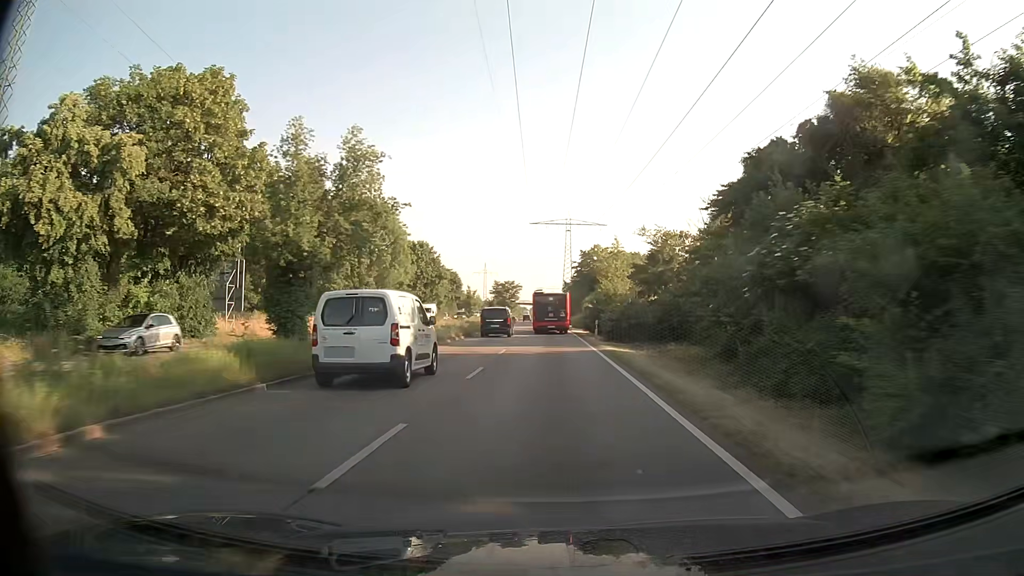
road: primary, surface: asphalt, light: Day
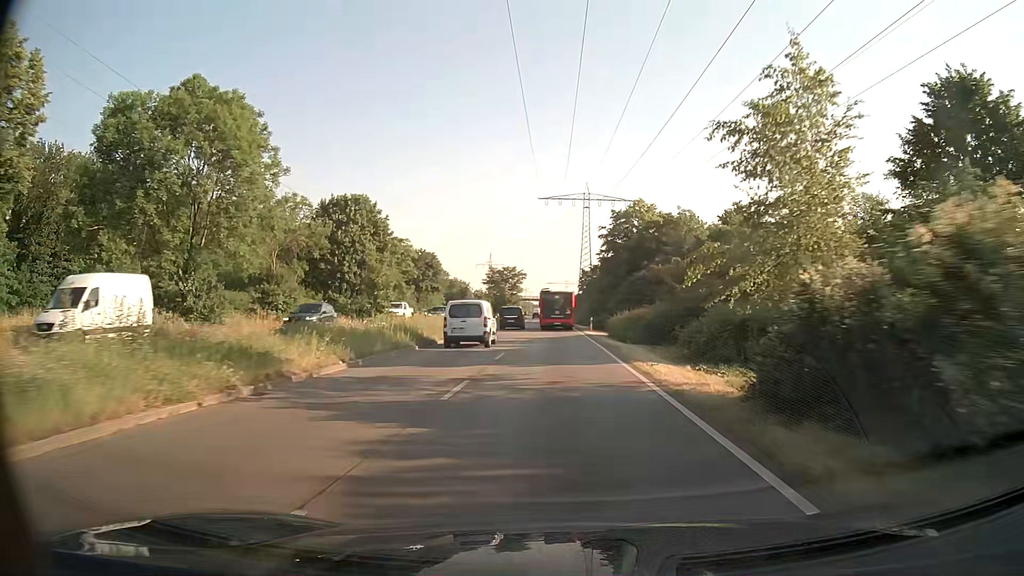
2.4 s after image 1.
(-0.4, +40.4) m; -1°
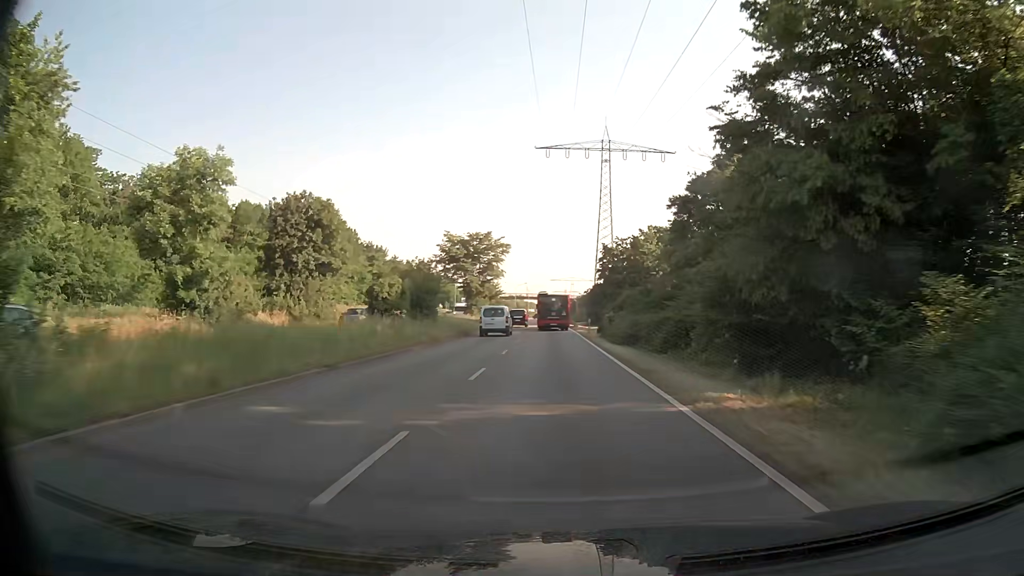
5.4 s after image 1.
(-0.1, +51.5) m; 0°
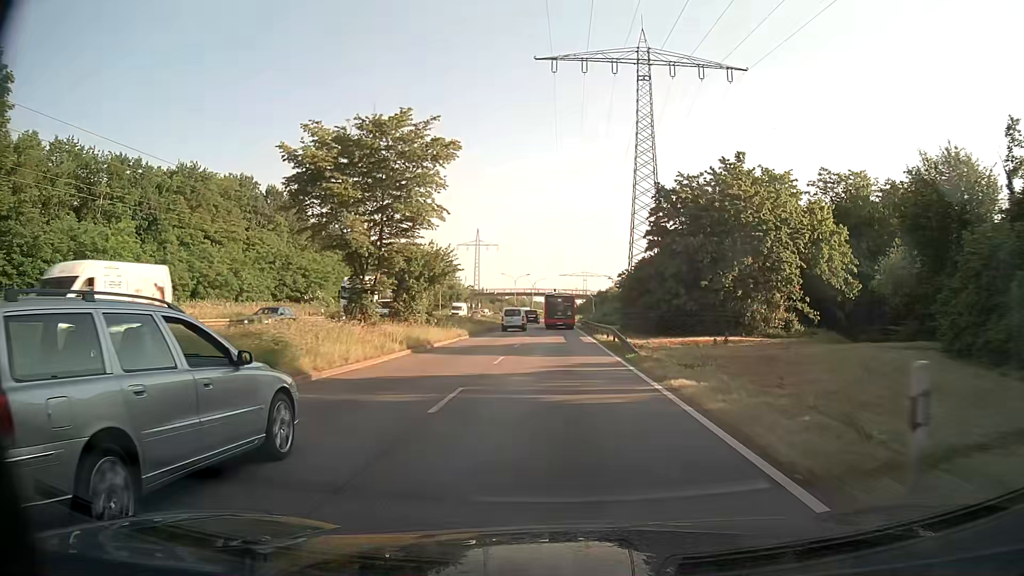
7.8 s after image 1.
(-0.4, +40.7) m; -1°
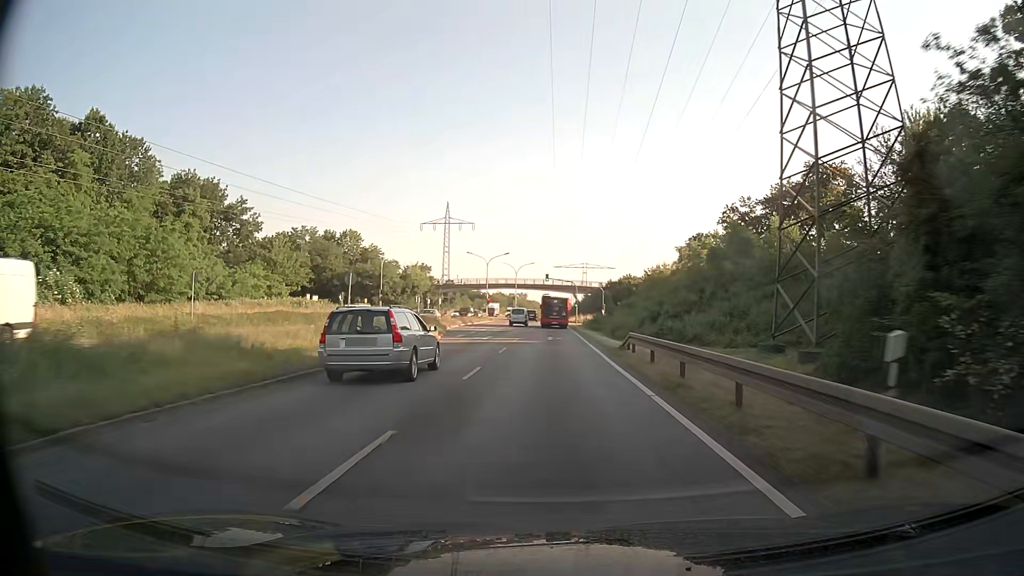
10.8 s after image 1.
(0.0, +49.8) m; 0°
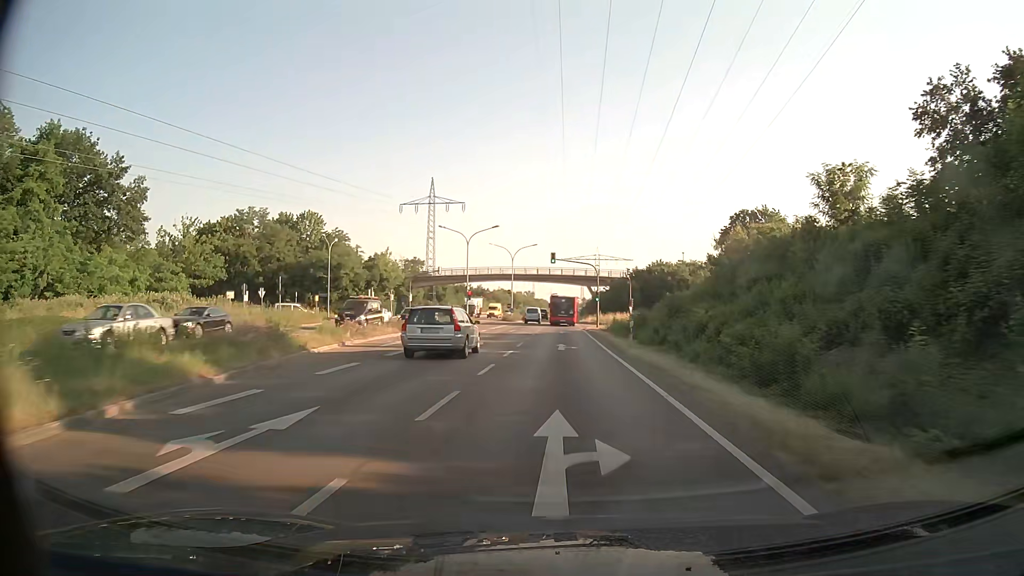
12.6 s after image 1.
(-0.1, +29.5) m; 0°
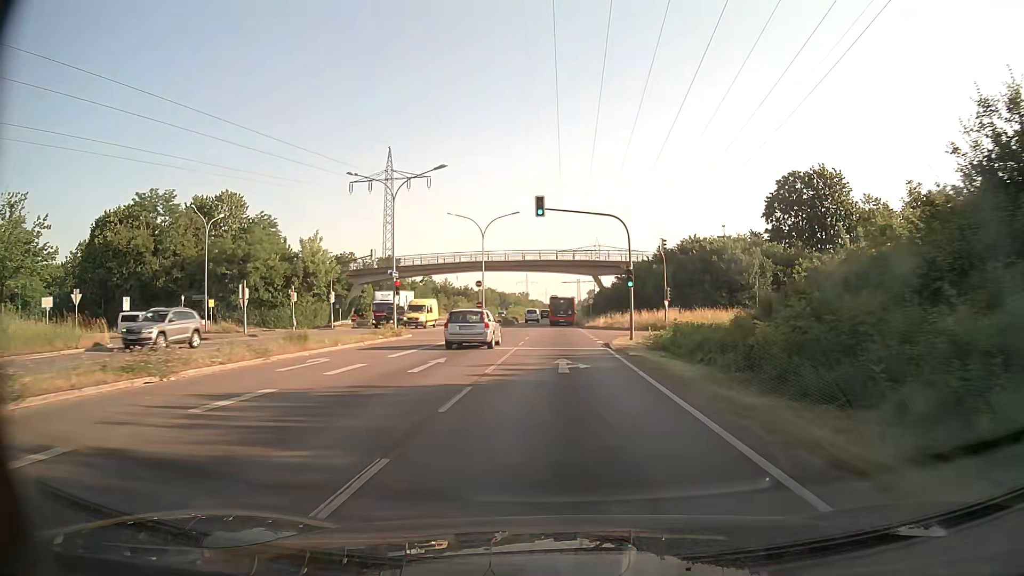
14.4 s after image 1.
(0.0, +29.2) m; 0°
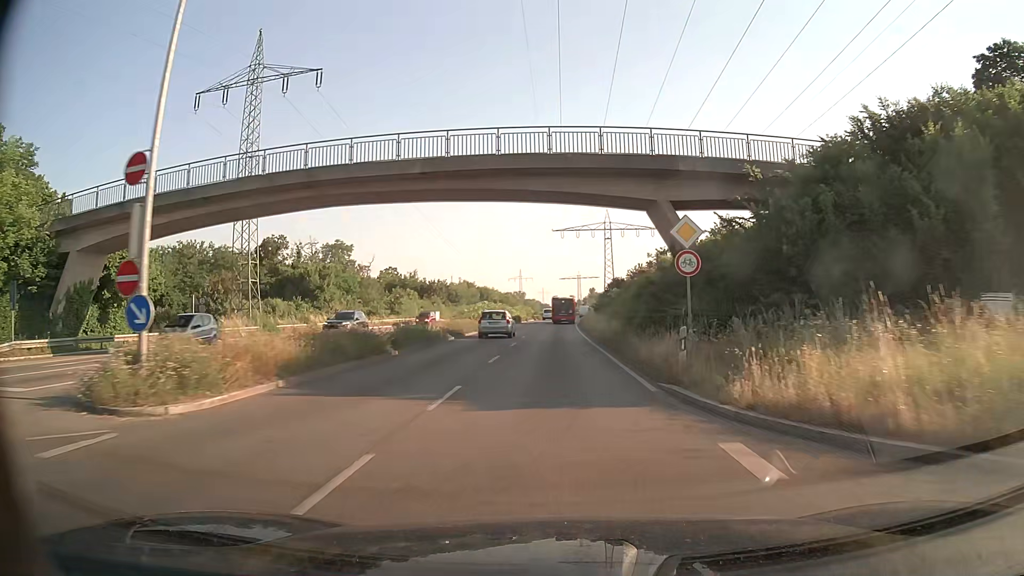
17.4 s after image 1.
(0.0, +49.0) m; 0°
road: trunk
(0, +10) (0, +20) (0, +30) (0, +40) (0, +50) (0, +60) (0, +70) (+1, +80) (+1, +90) (+2, +100) m
